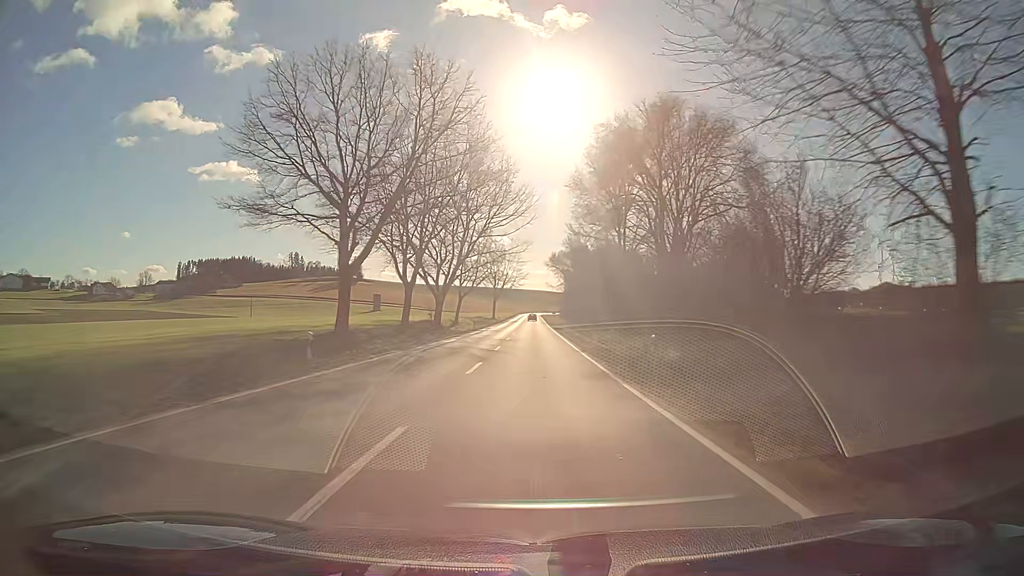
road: secondary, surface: asphalt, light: Day
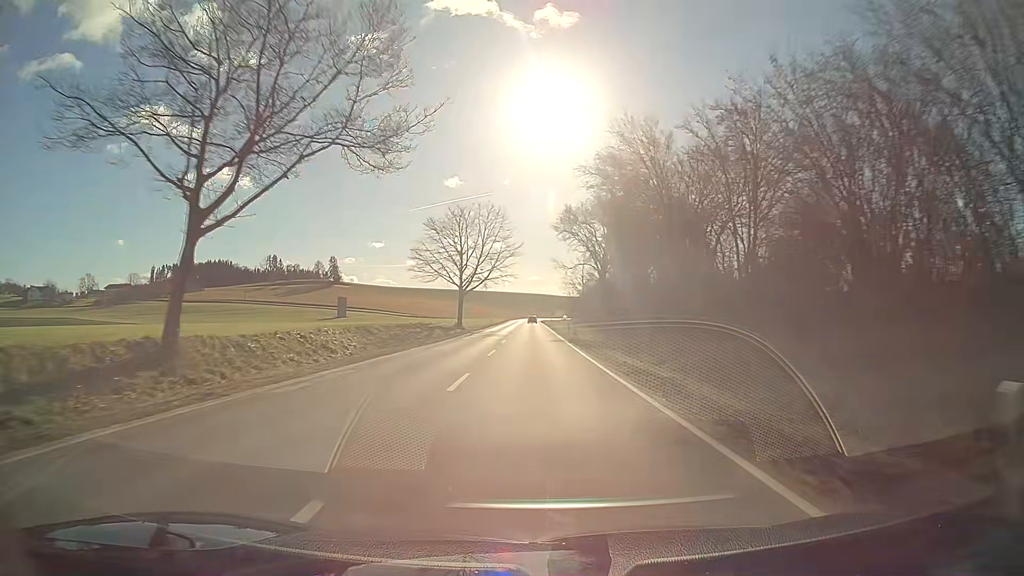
(+0.1, +63.7) m; 0°
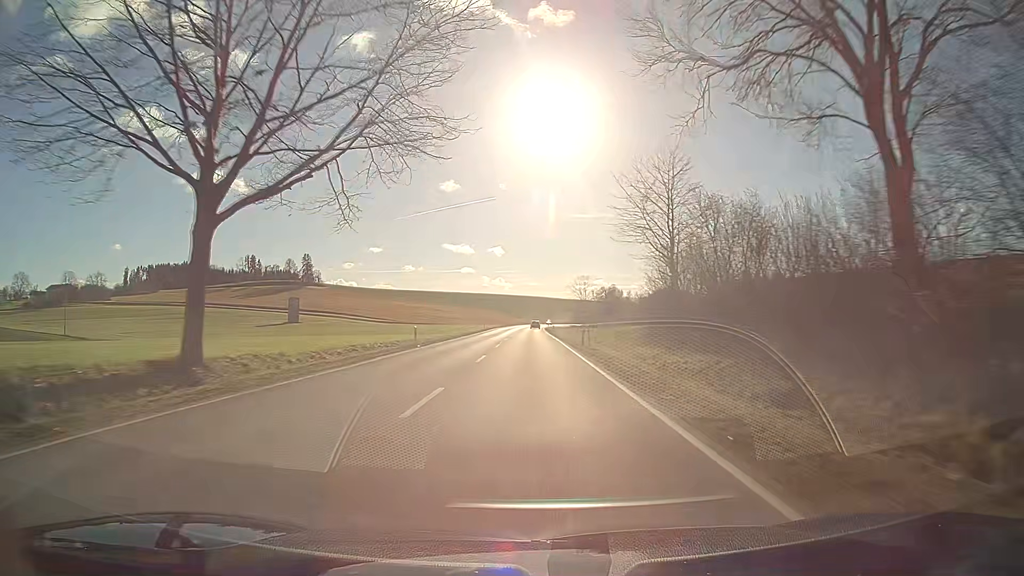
(-0.1, +63.7) m; 0°
